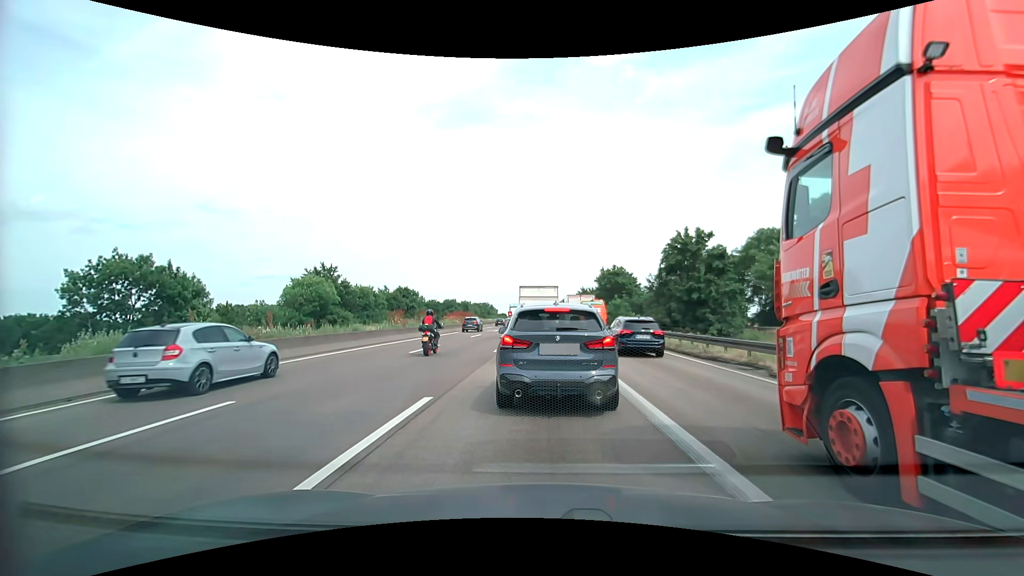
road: motorway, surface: asphalt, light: Day
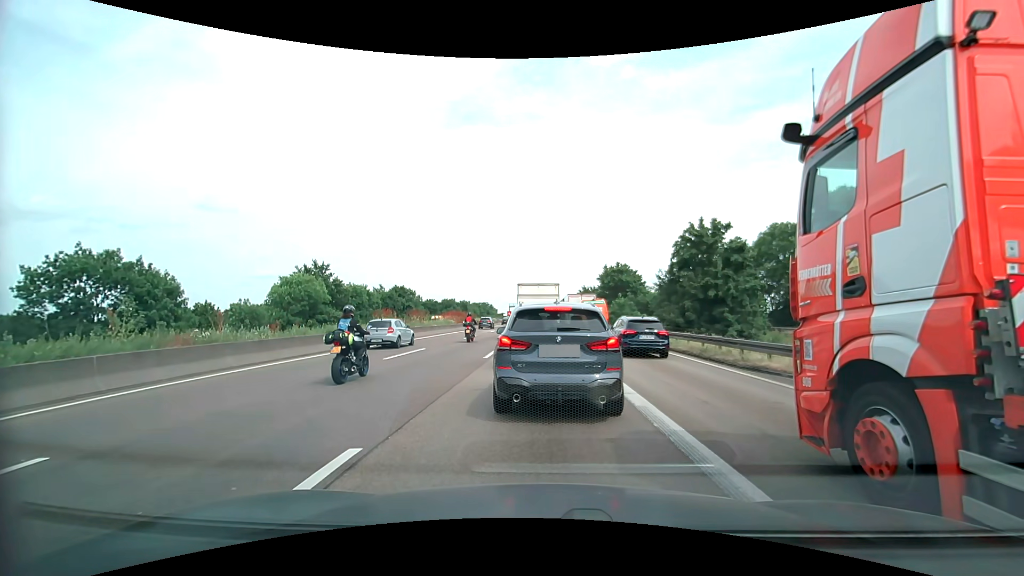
(0.0, +3.4) m; 0°
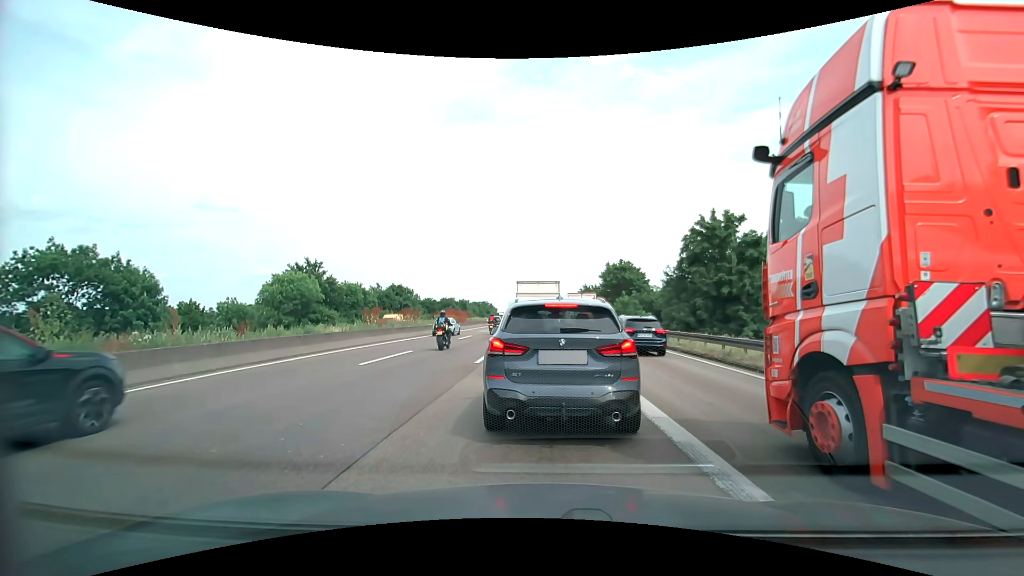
(0.0, +2.2) m; -1°
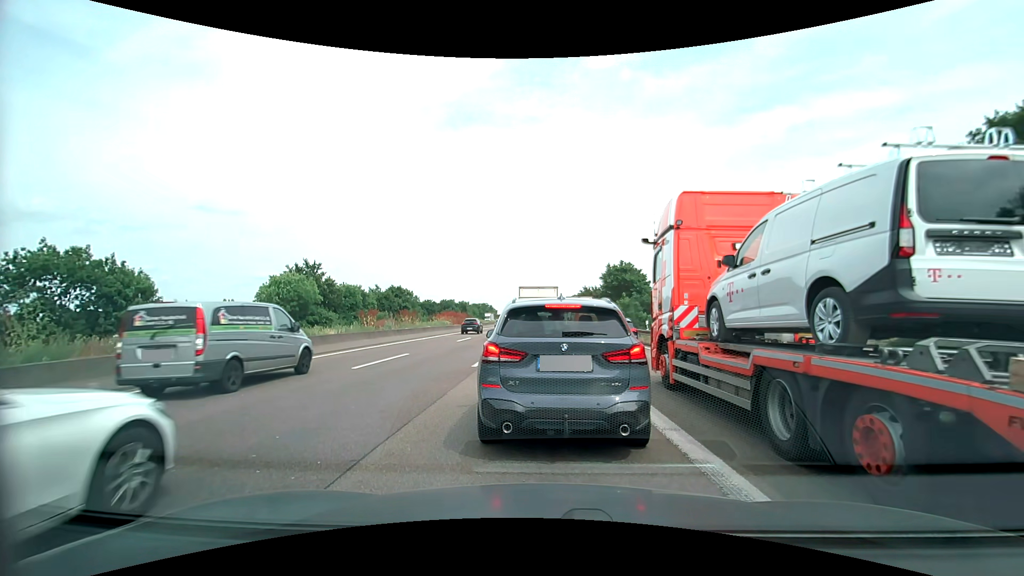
(0.0, +0.7) m; 0°
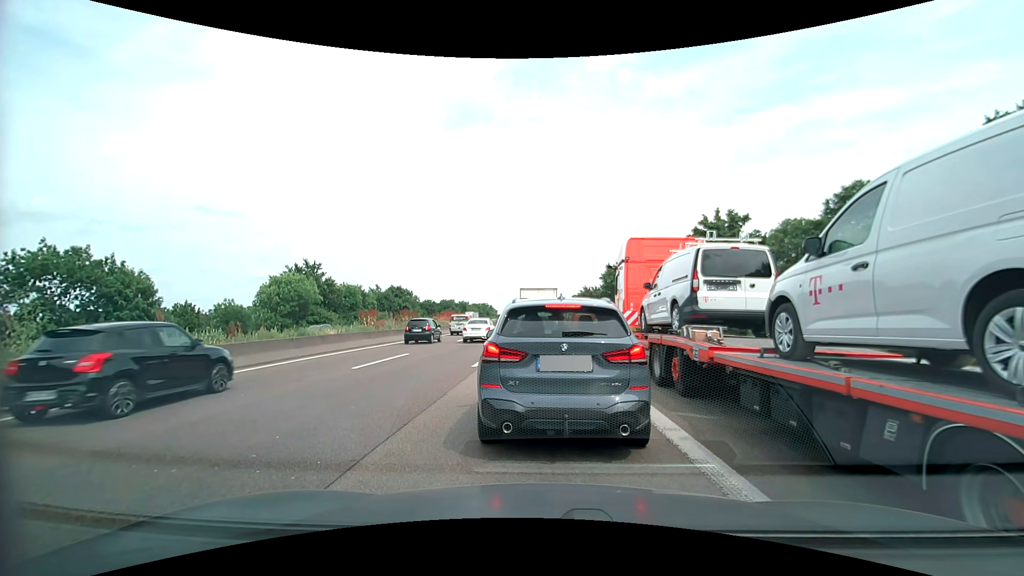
(0.0, 0.0) m; 0°
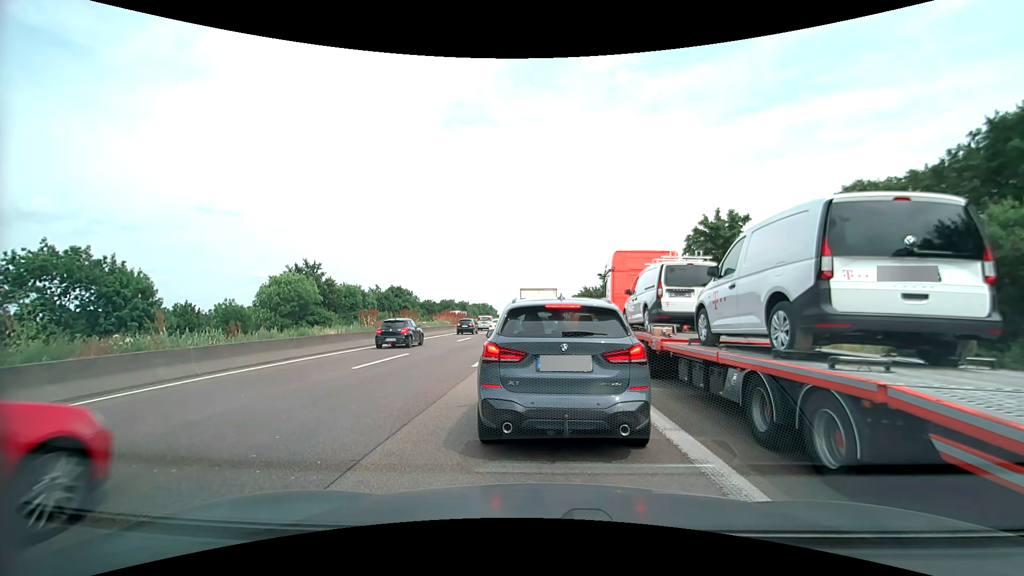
(0.0, 0.0) m; 0°
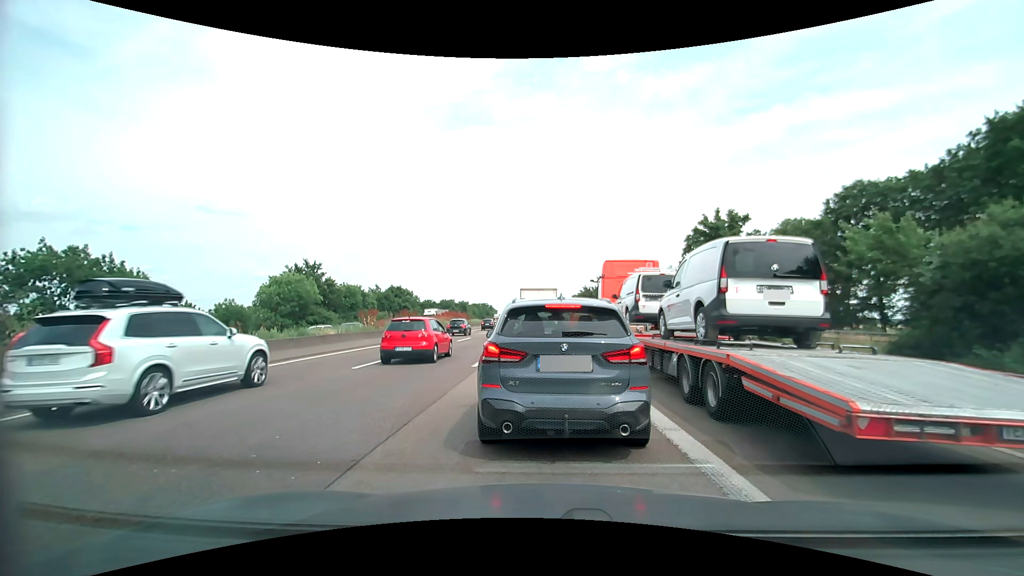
(0.0, 0.0) m; 0°
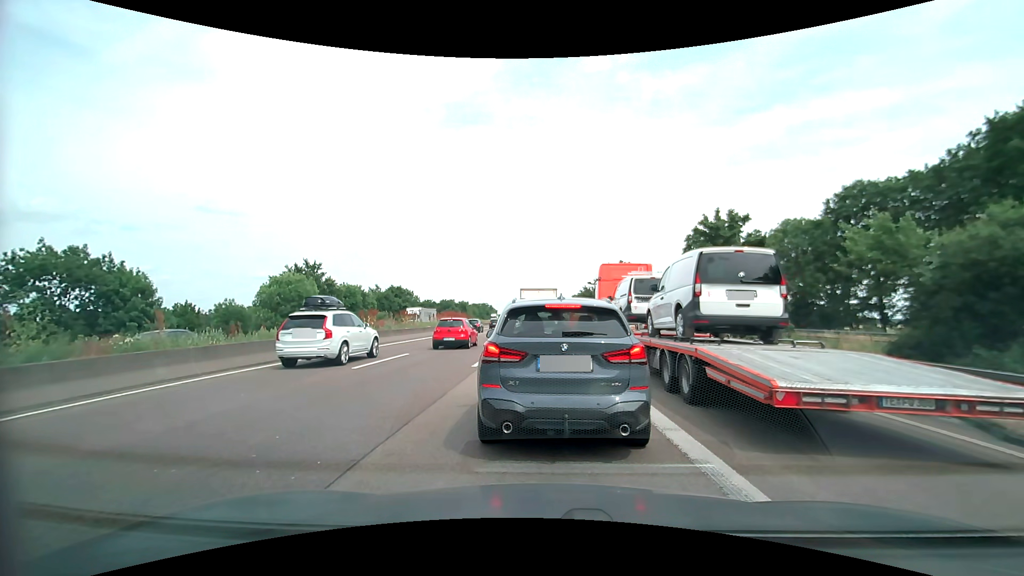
(0.0, 0.0) m; 0°
